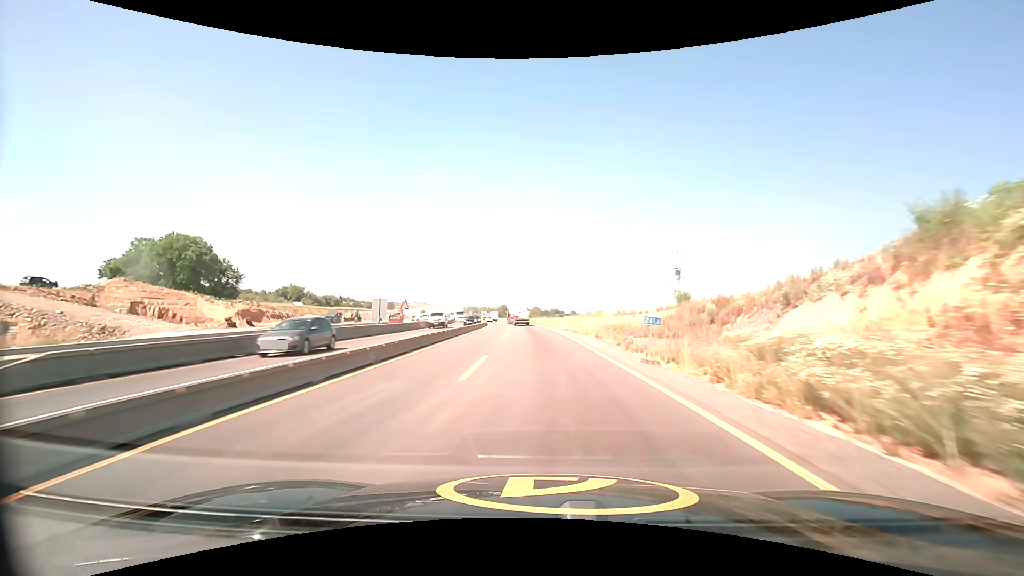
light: Day
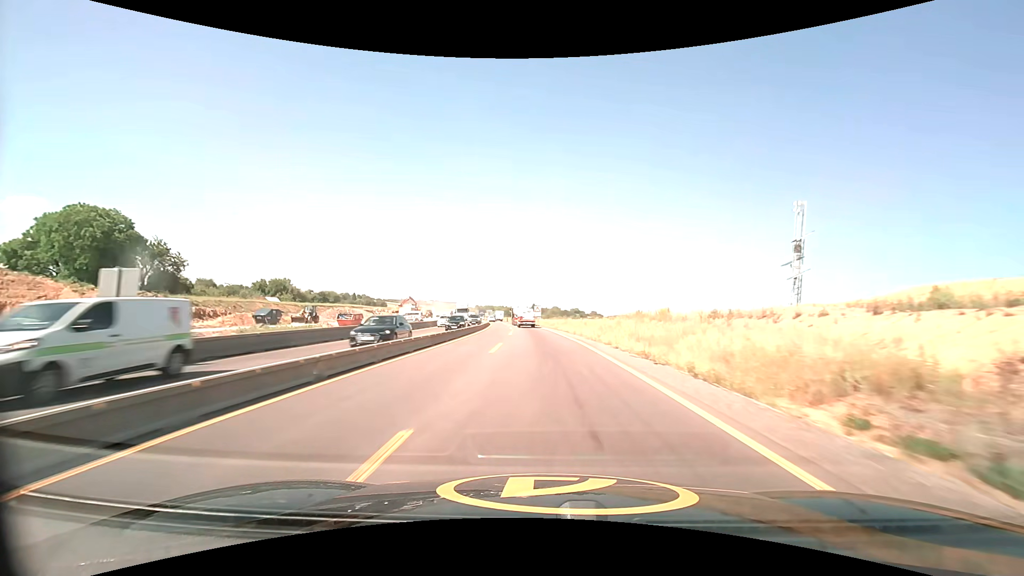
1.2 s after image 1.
(-0.5, +28.4) m; -2°
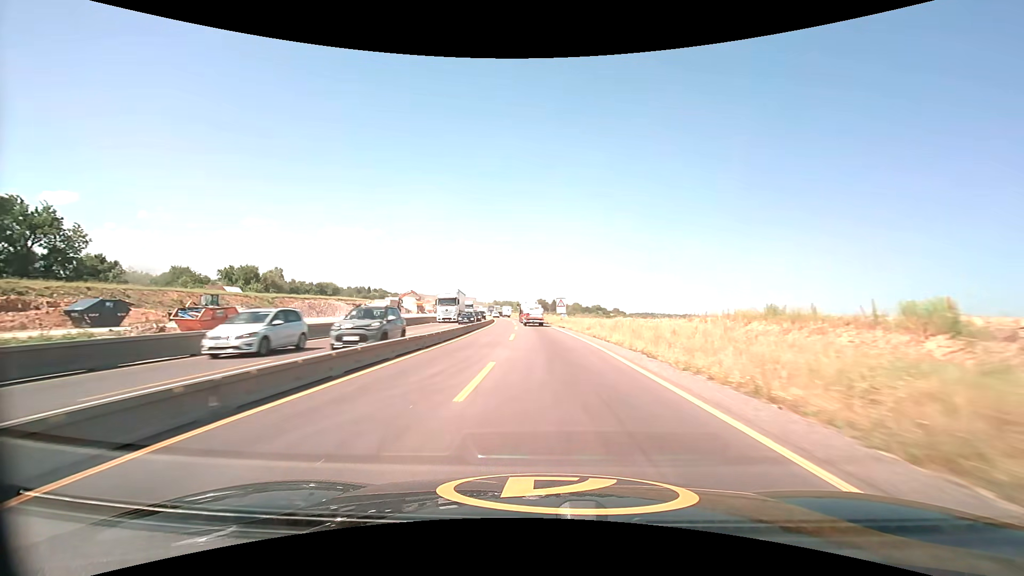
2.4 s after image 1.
(-0.6, +27.9) m; -2°
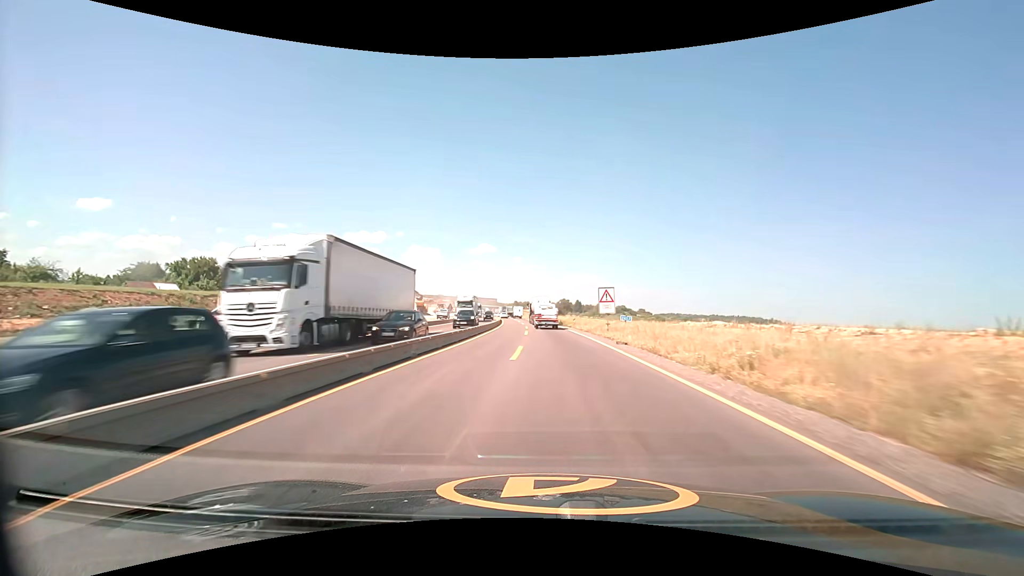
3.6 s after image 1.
(-0.6, +27.6) m; -3°
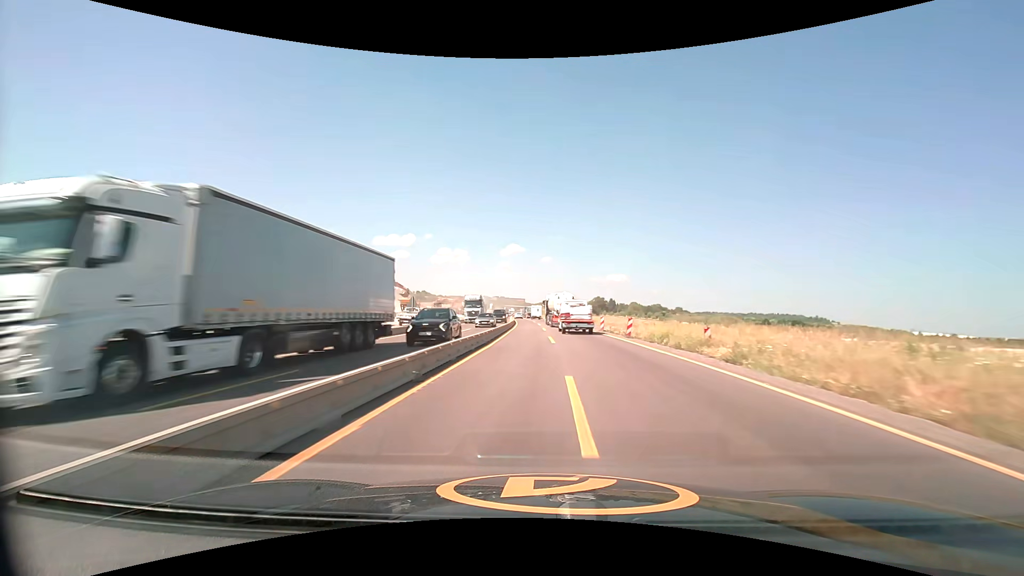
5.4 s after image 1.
(-1.3, +41.1) m; -3°
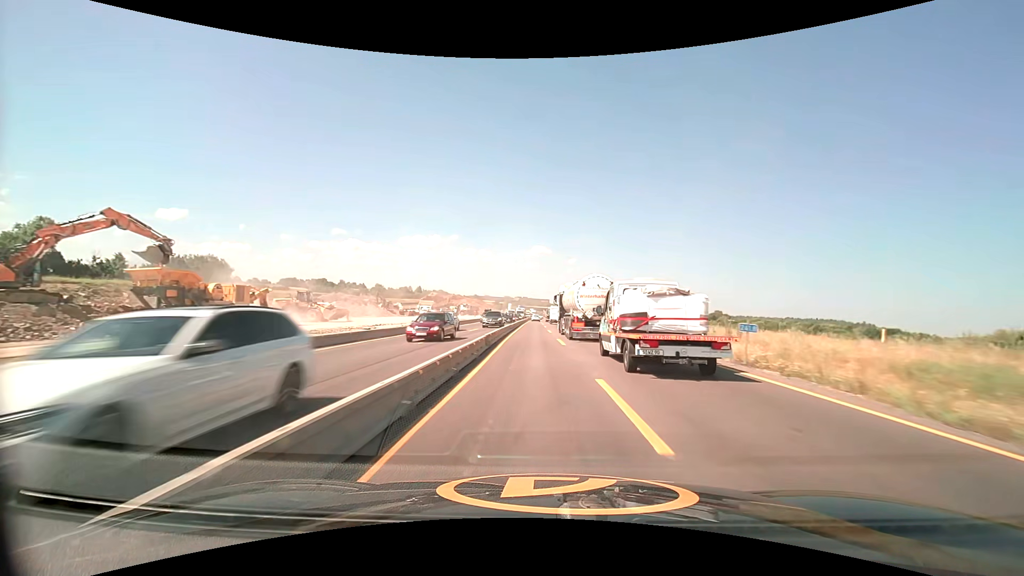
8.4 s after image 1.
(-1.7, +67.6) m; -3°
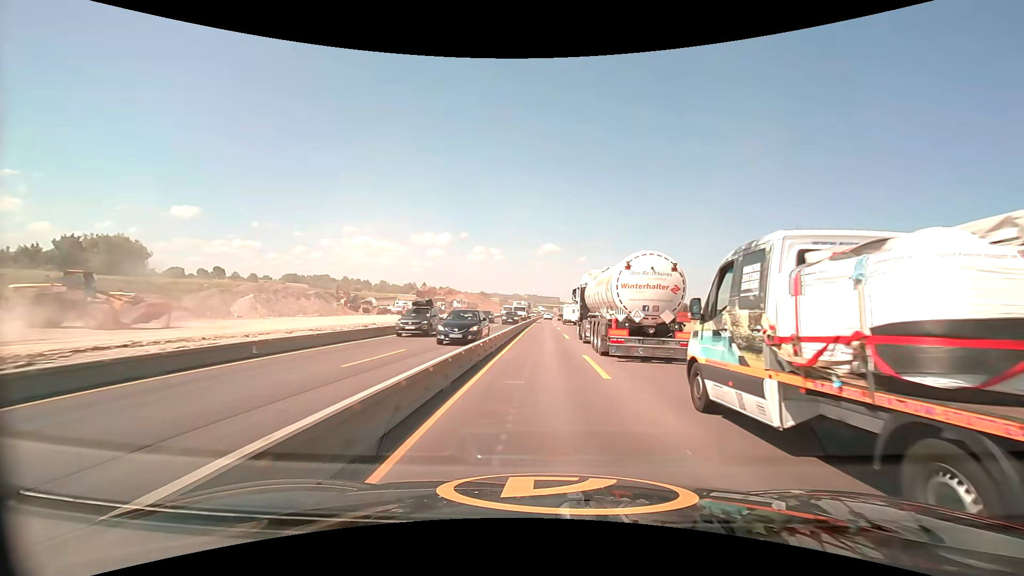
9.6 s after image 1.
(-0.4, +26.9) m; -1°
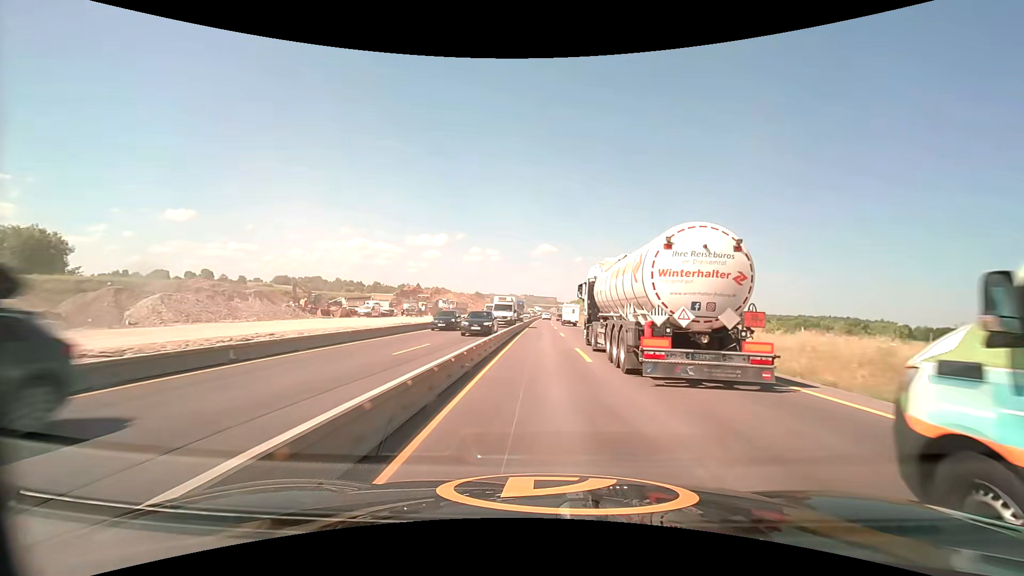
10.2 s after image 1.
(+0.1, +13.4) m; 0°
(0, +10) (0, +20) (0, +30) (0, +40) (0, +50) (0, +60) (+1, +70) (+1, +80) (+1, +90) (+1, +100) m
